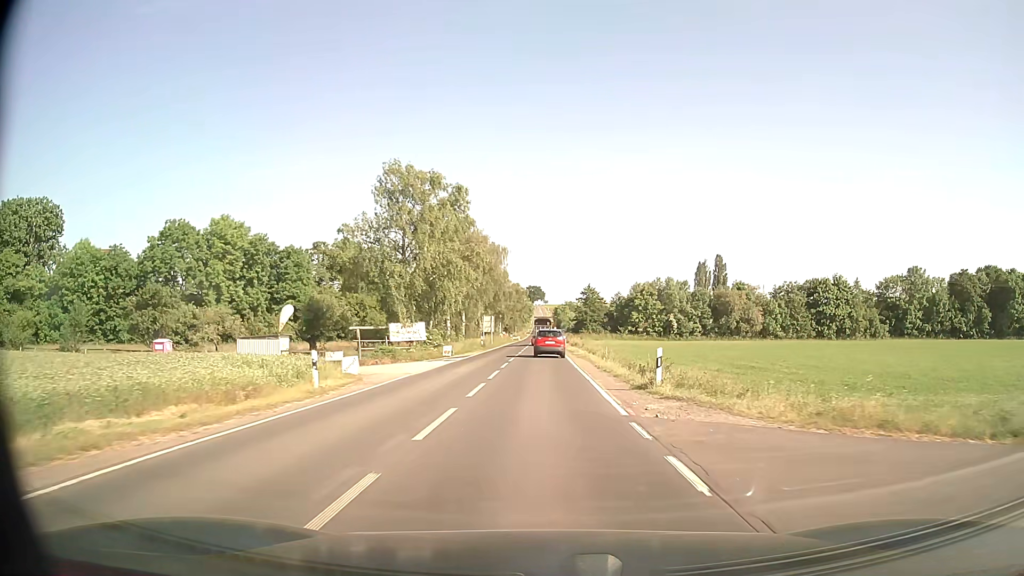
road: secondary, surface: asphalt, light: Day
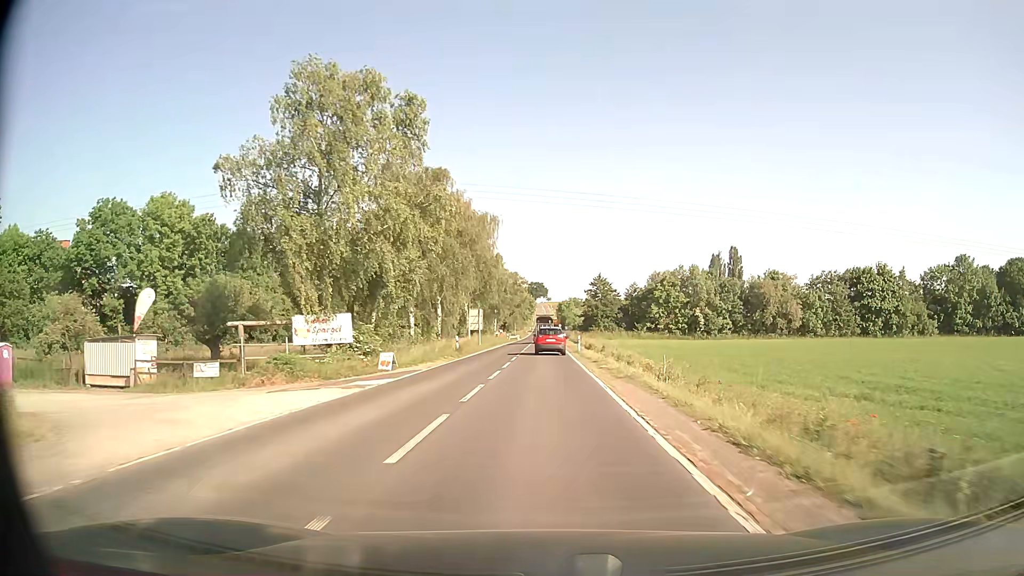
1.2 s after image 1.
(-0.1, +19.7) m; 0°
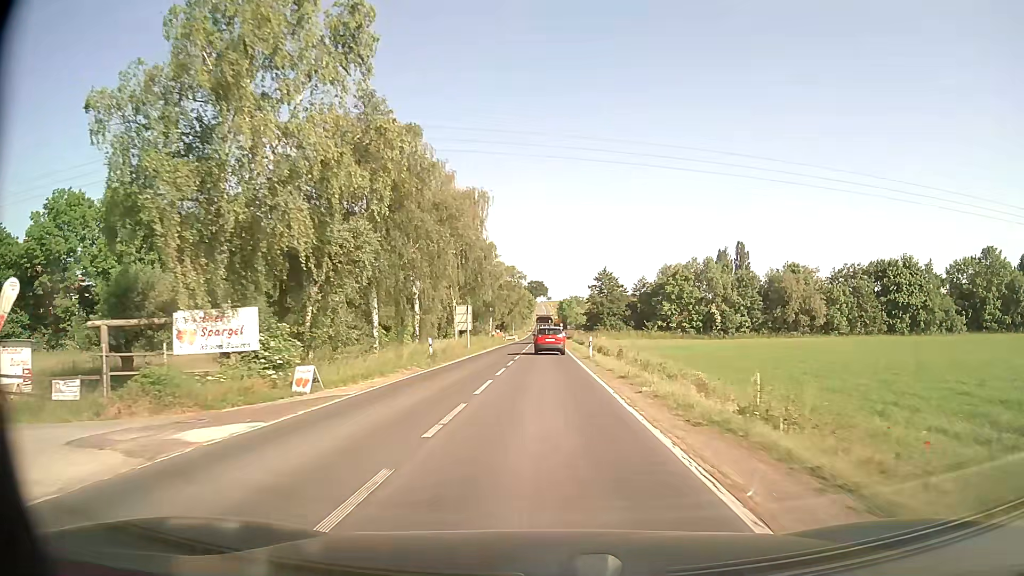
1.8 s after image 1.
(0.0, +10.2) m; 0°
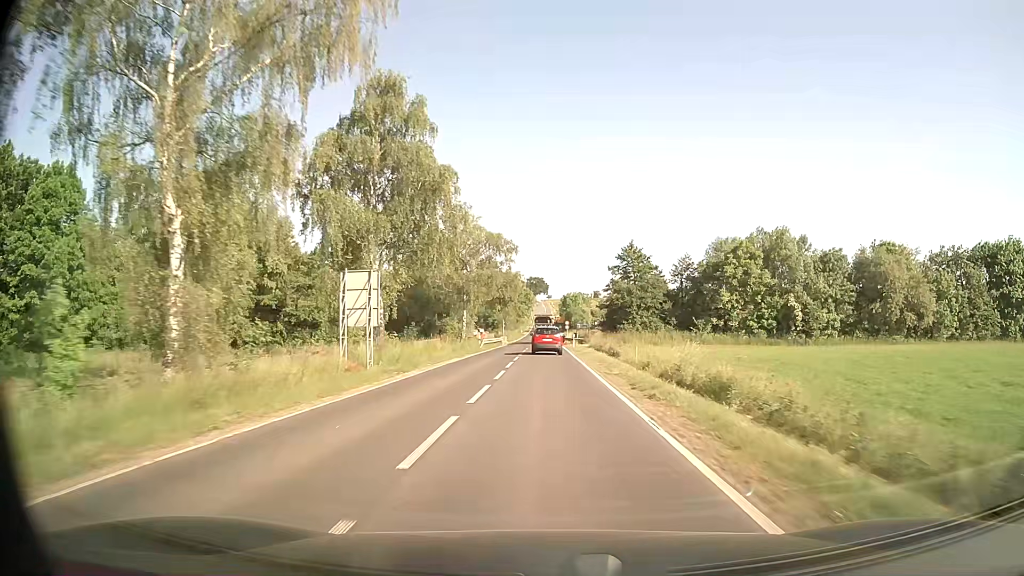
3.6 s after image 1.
(0.0, +32.1) m; 0°
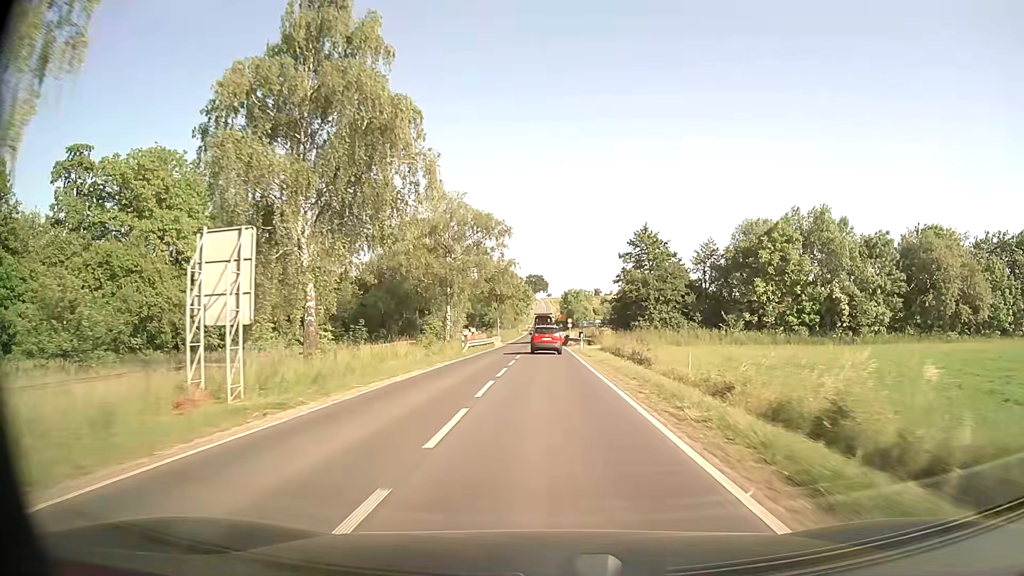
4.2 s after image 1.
(0.0, +11.0) m; 0°
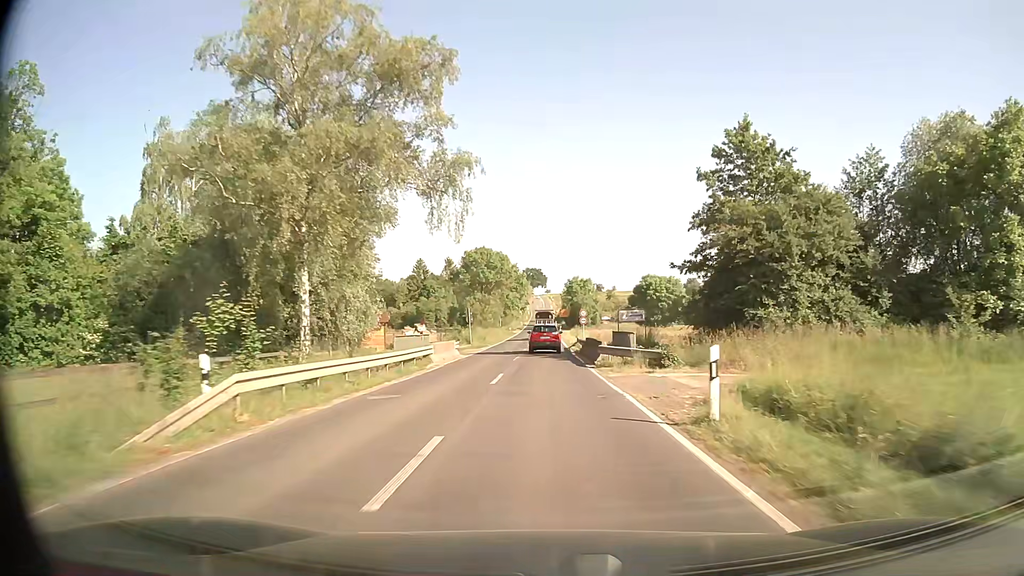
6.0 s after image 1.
(-0.1, +33.0) m; 0°
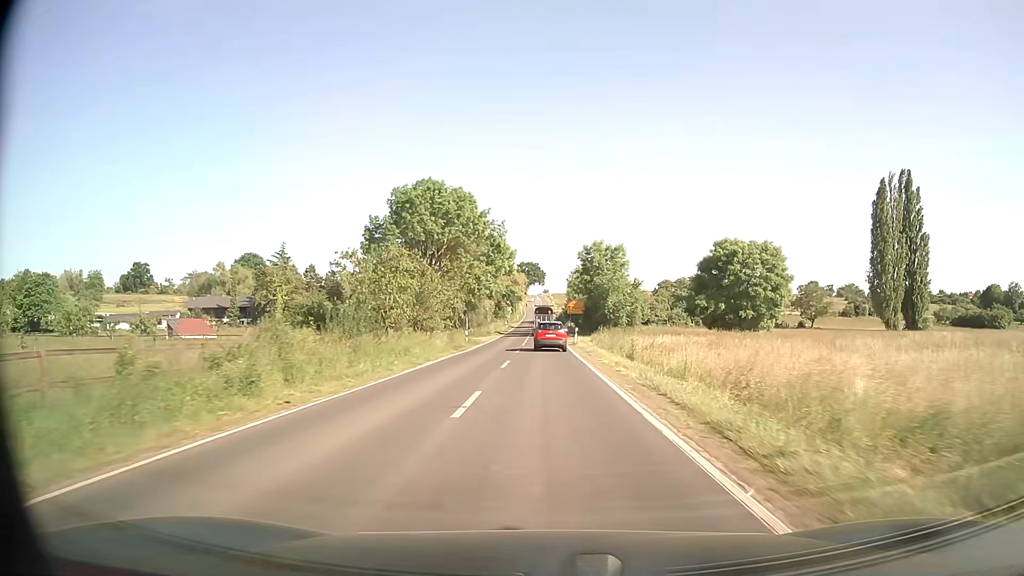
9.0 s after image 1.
(0.0, +54.5) m; 0°
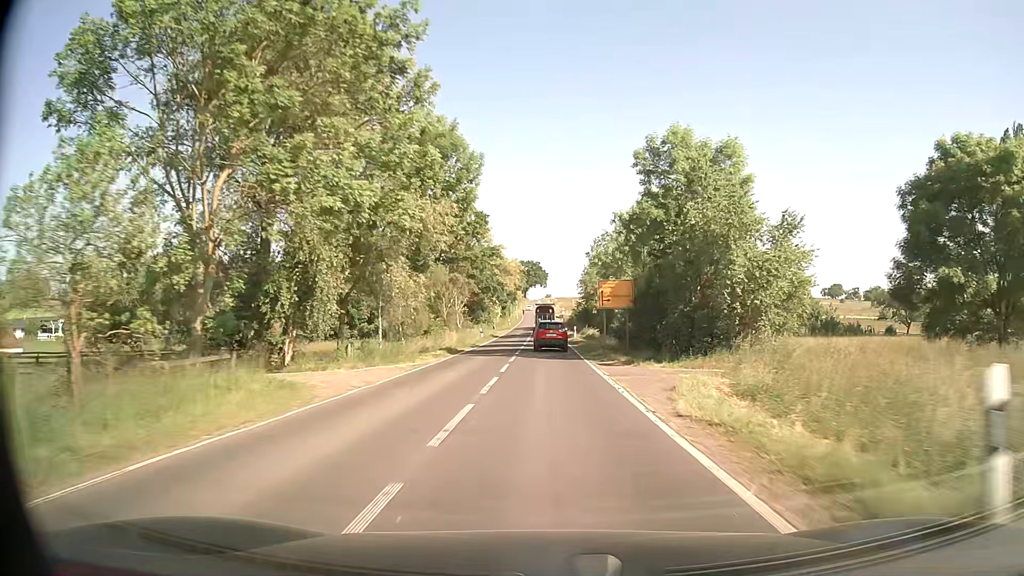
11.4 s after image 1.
(-0.1, +42.8) m; 0°
(0, +10) (0, +20) (0, +30) (0, +40) (0, +50) (0, +60) (0, +70) (0, +80) (0, +90) (0, +100) m
